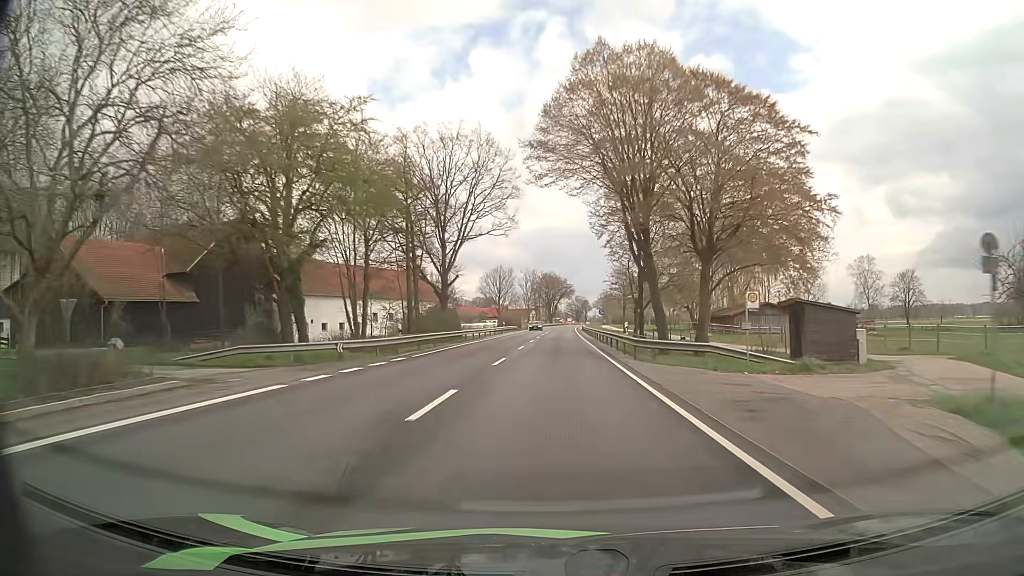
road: primary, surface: asphalt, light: Day
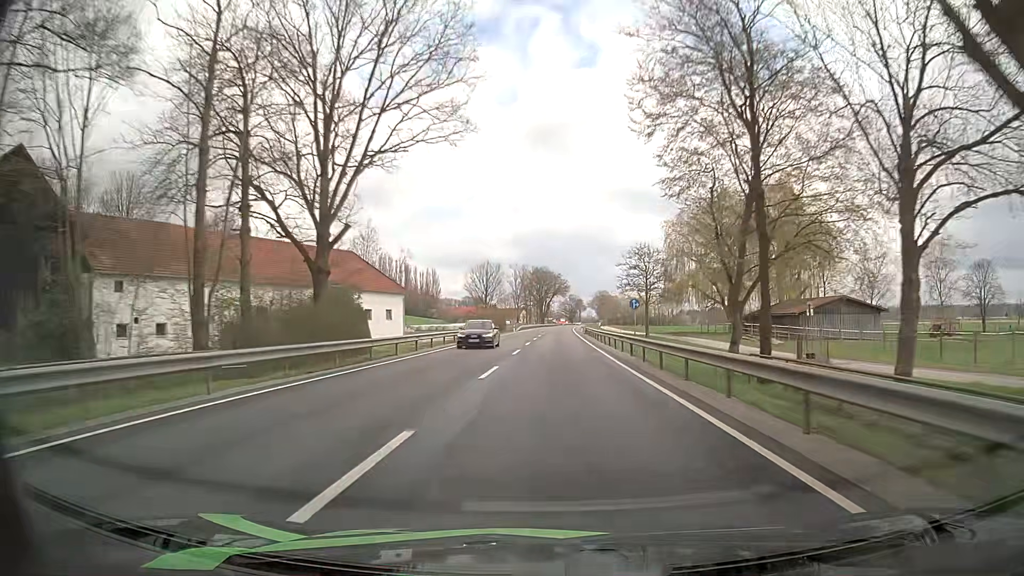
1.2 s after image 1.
(+0.1, +29.5) m; +1°
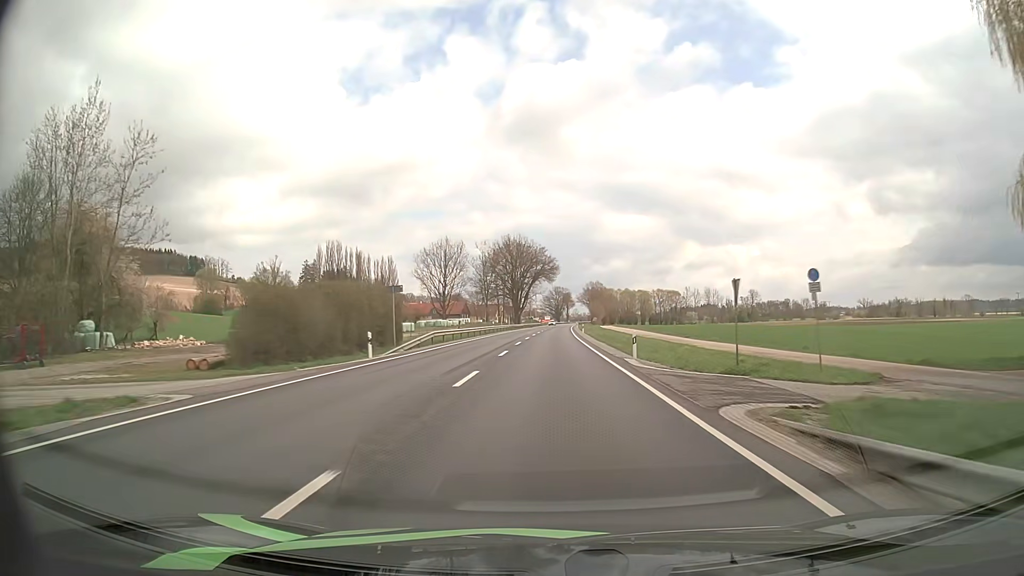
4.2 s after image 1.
(+1.3, +75.1) m; +2°
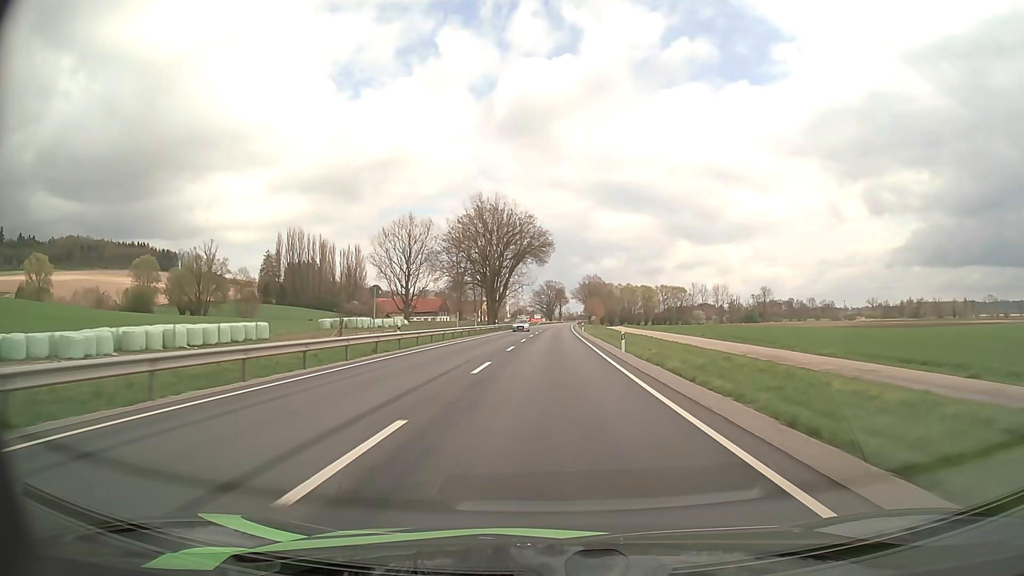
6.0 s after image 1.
(+0.2, +45.4) m; +1°
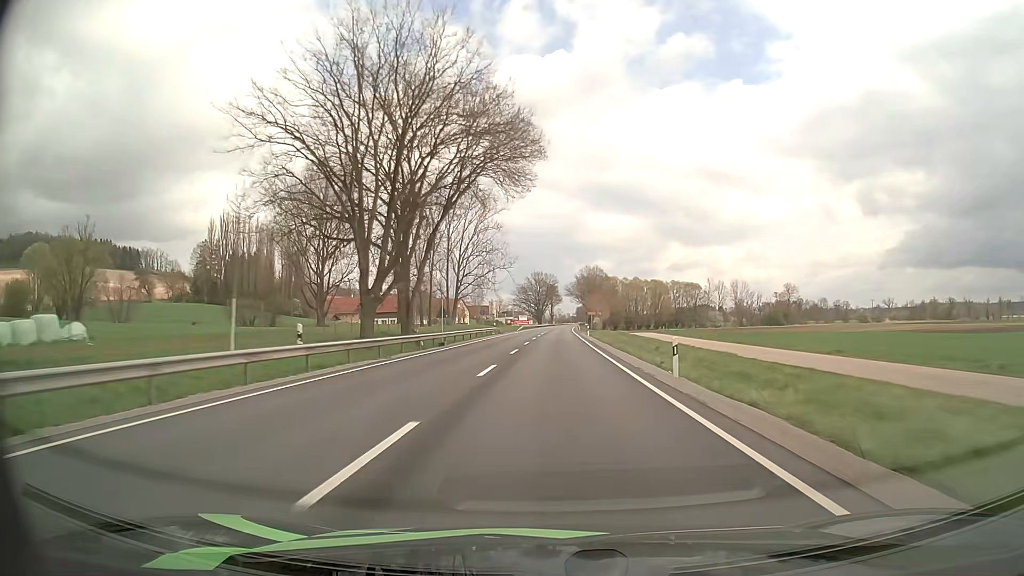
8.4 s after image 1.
(+0.4, +60.5) m; +1°
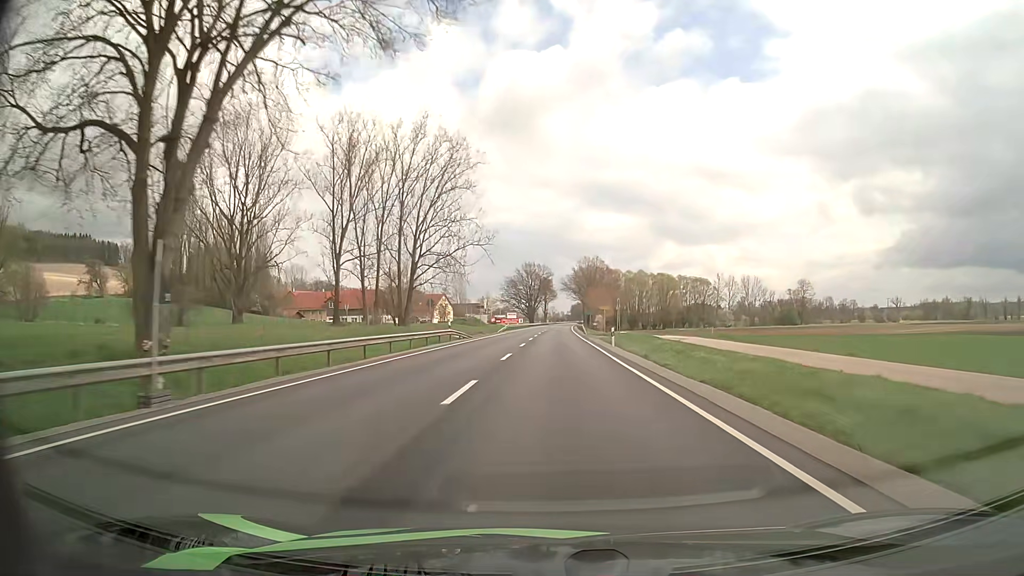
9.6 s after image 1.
(+0.1, +30.4) m; +1°
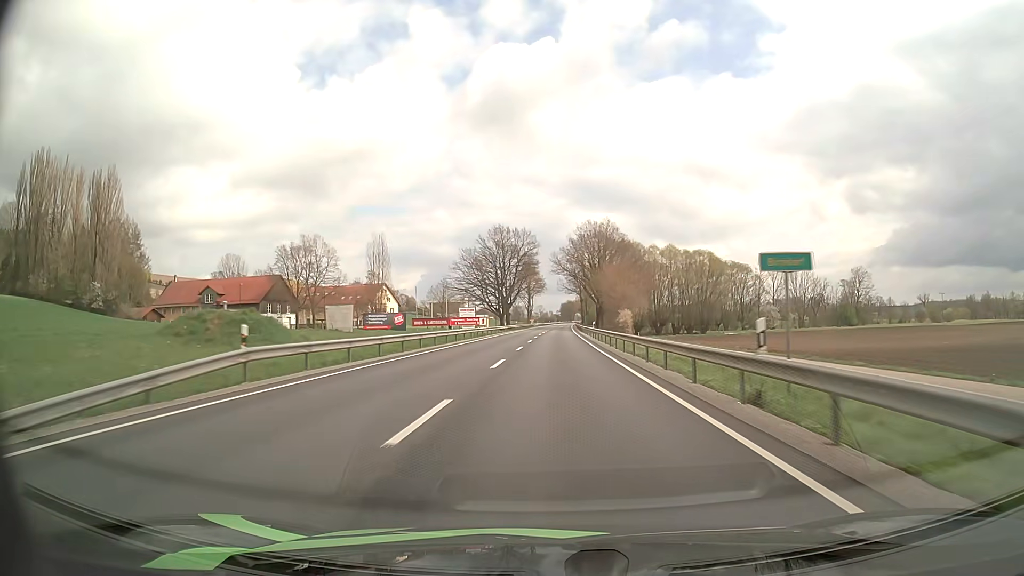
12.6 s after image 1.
(+0.9, +76.3) m; +1°
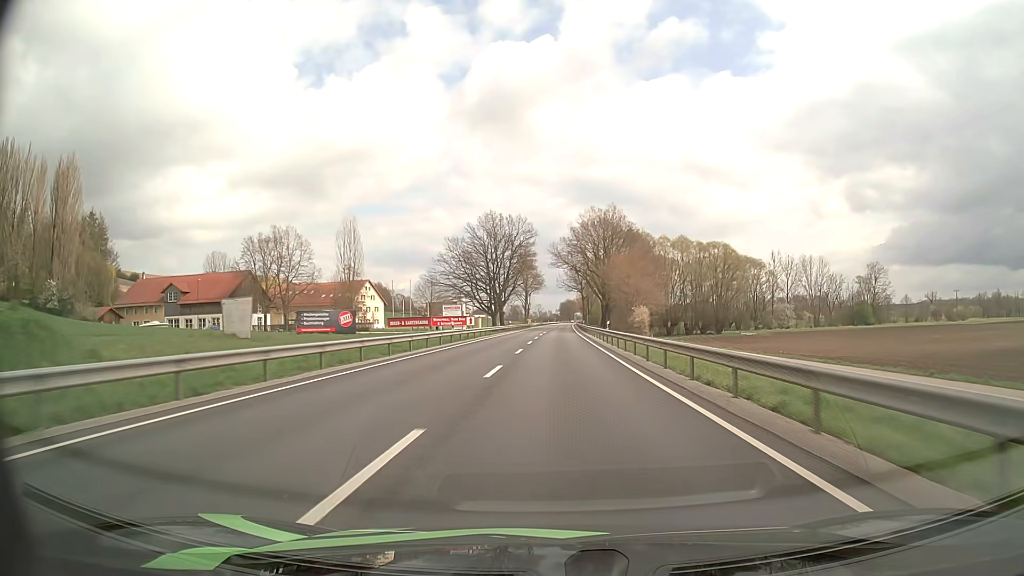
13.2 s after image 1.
(0.0, +15.2) m; 0°
(0, +10) (0, +20) (0, +30) (0, +40) (0, +50) (+1, +60) (+1, +70) (+1, +80) (+1, +90) (+1, +100) m
